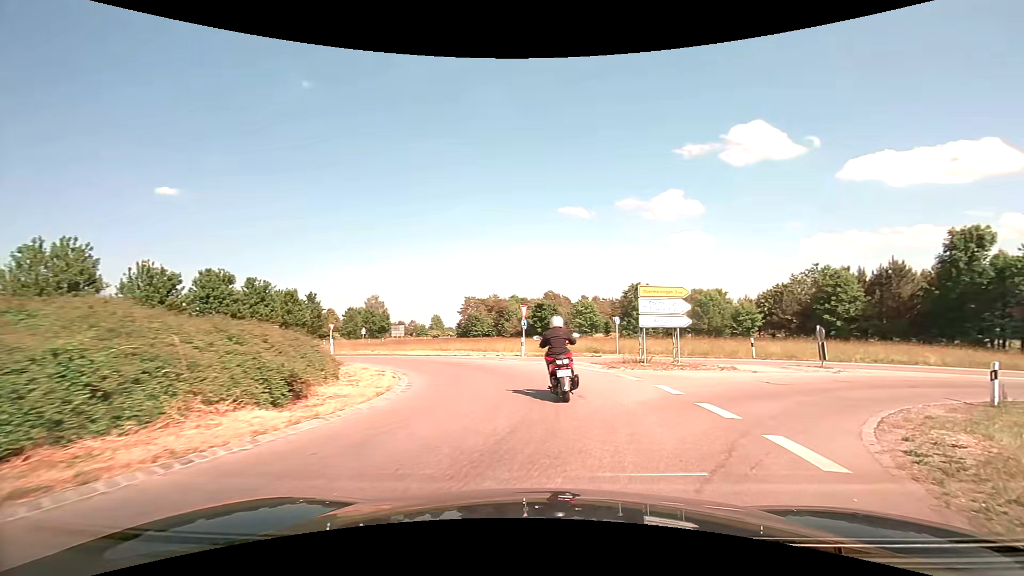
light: Day
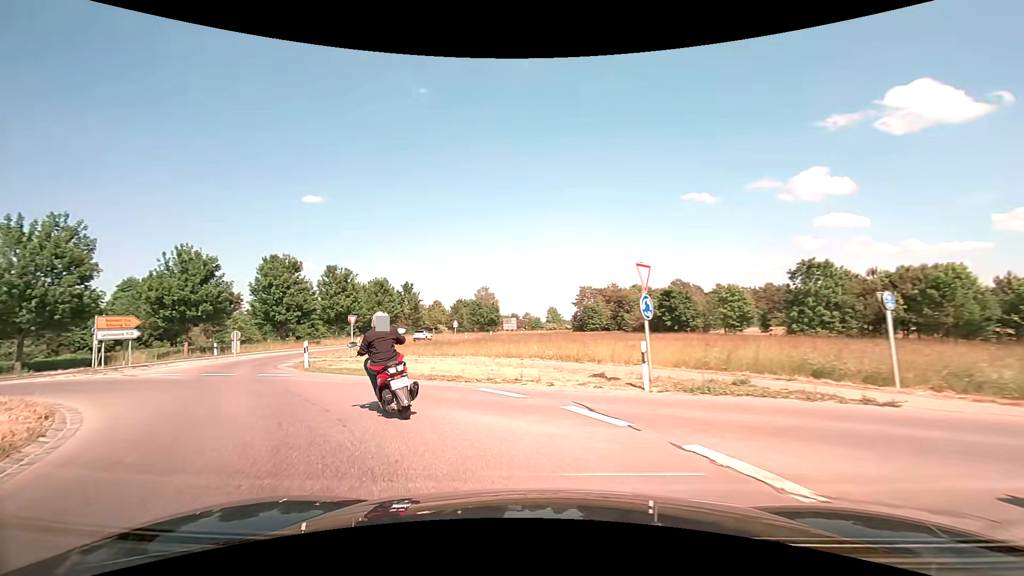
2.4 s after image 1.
(+0.5, +16.8) m; -11°
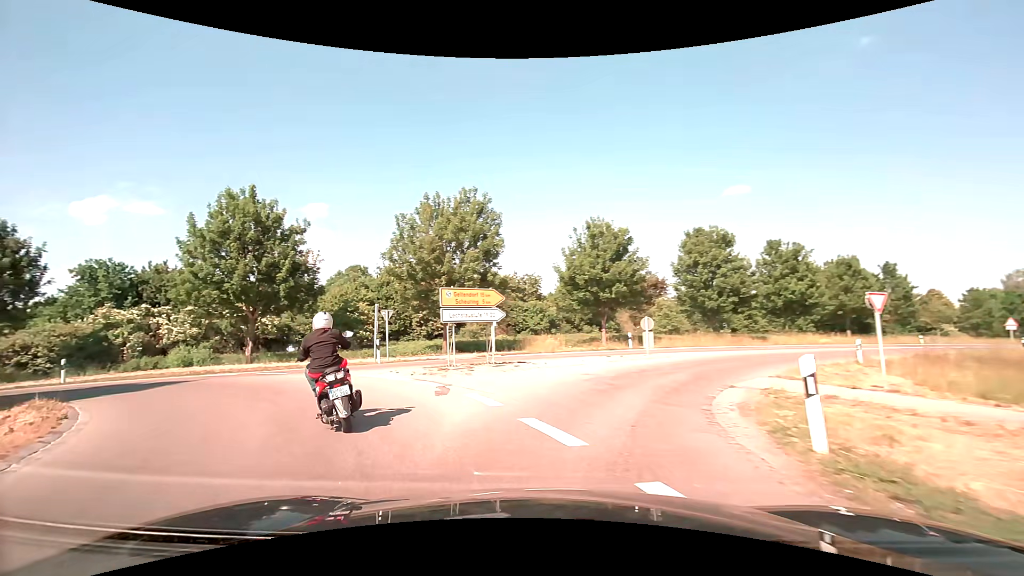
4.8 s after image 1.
(-5.7, +13.8) m; -46°
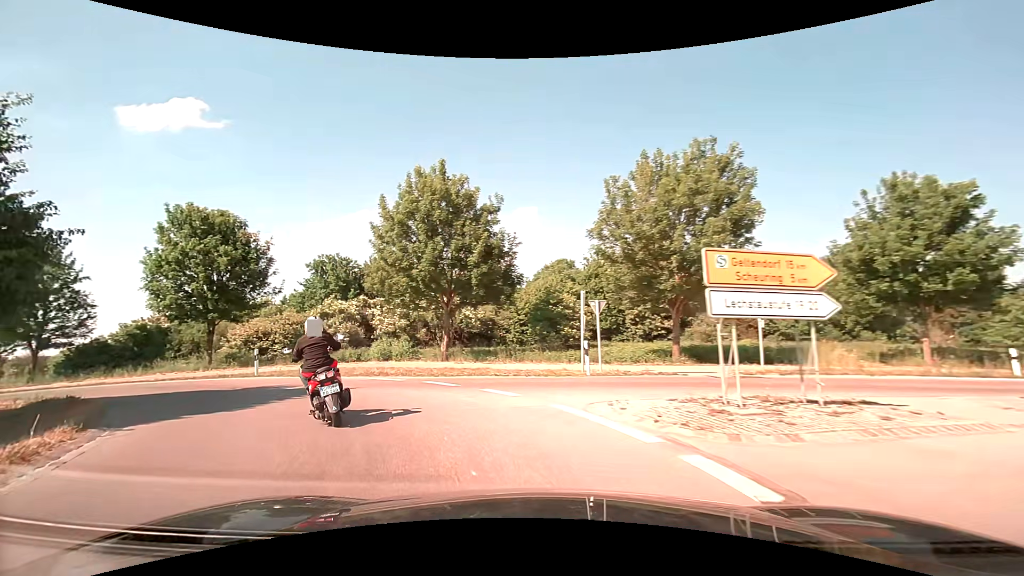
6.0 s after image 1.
(-1.6, +7.3) m; -24°
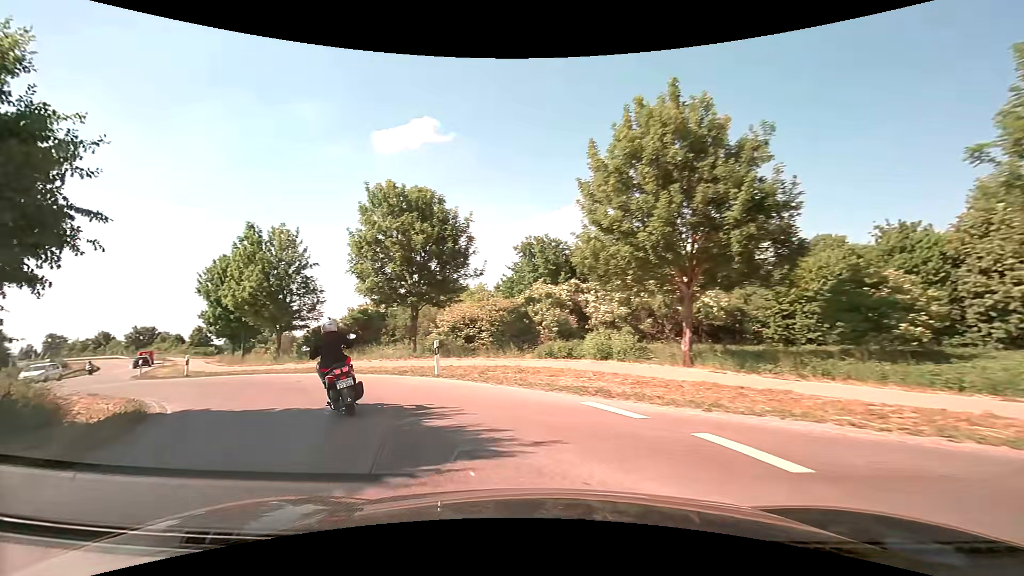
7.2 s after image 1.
(-1.5, +7.5) m; -23°
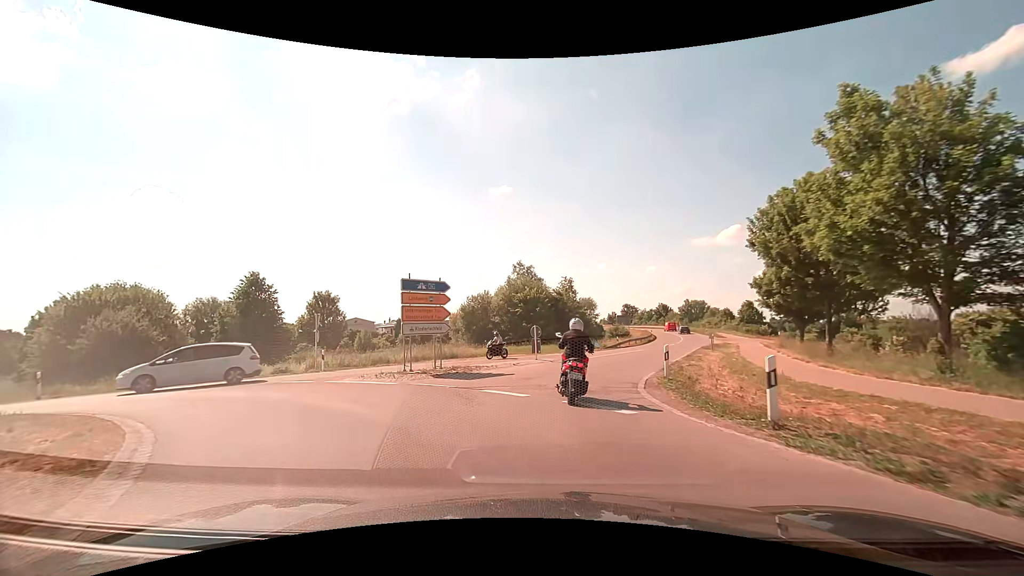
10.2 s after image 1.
(-10.9, +17.1) m; -59°
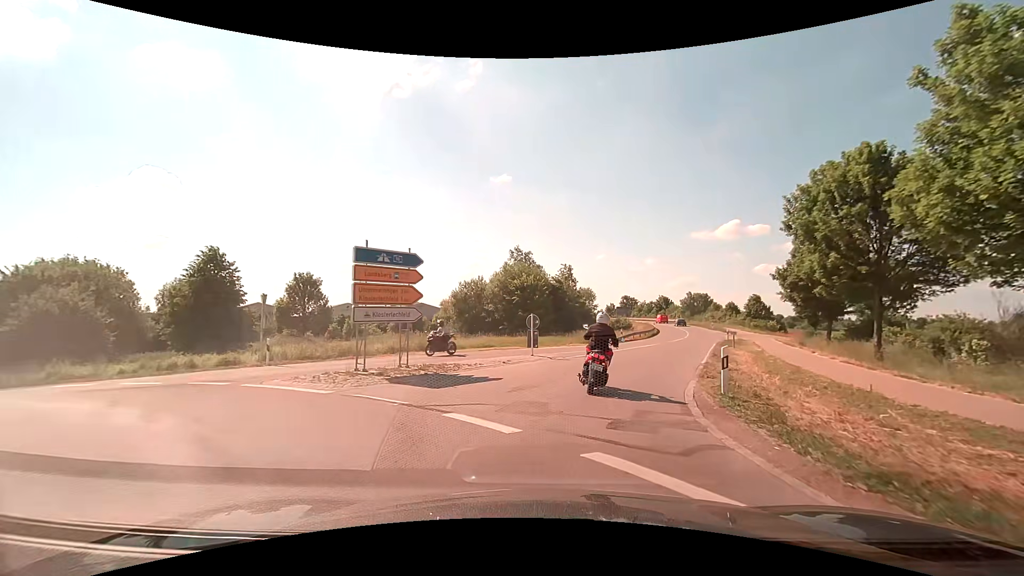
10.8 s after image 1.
(0.0, +4.7) m; 0°
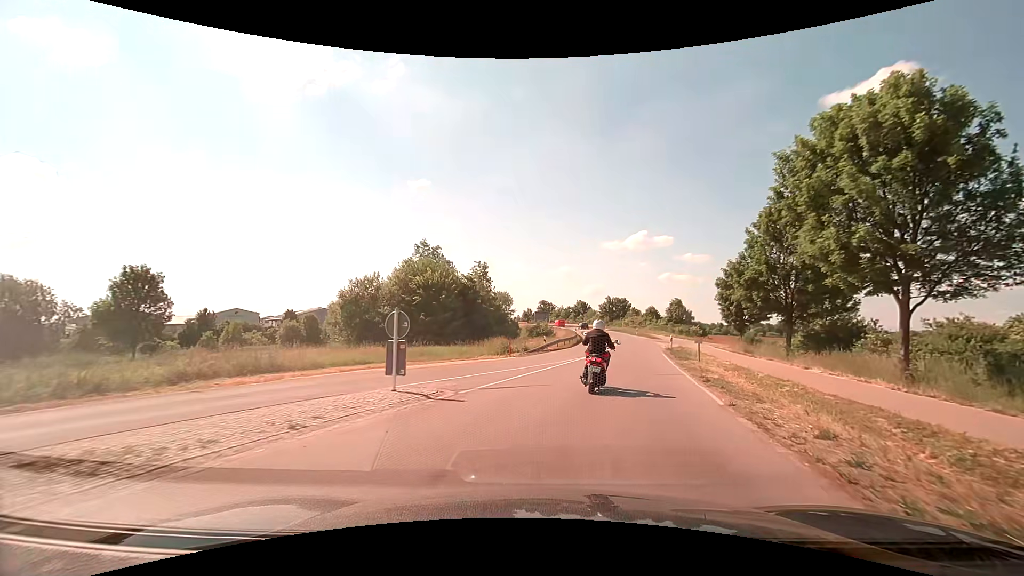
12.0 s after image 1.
(+0.8, +10.2) m; +10°
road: secondary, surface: asphalt
(+1, +10) (+3, +20) (+5, +30) (+7, +39) (+9, +49) (+11, +59) (+12, +69) (+13, +79) (+13, +89) (+13, +99) m
